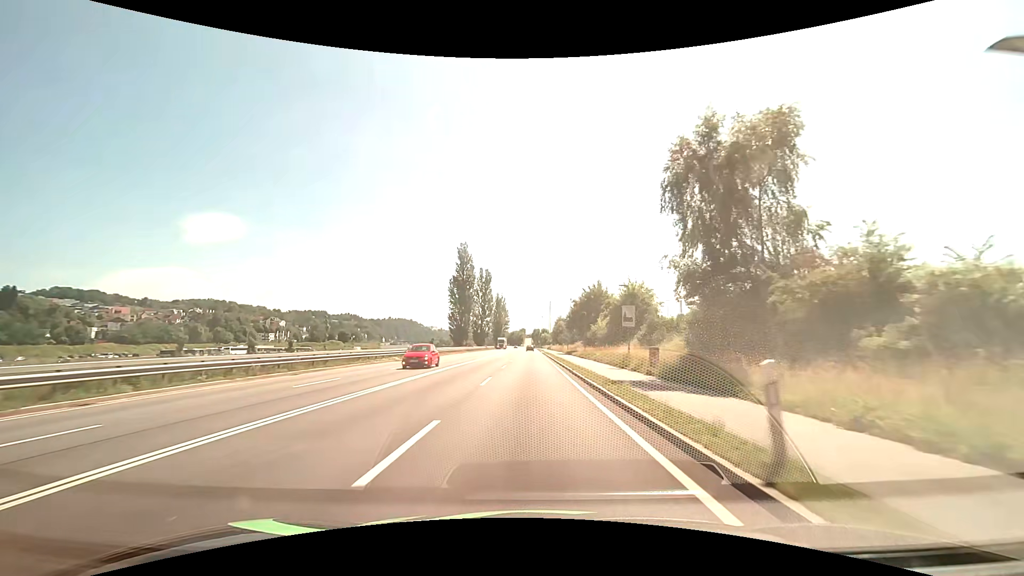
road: primary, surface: asphalt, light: Day
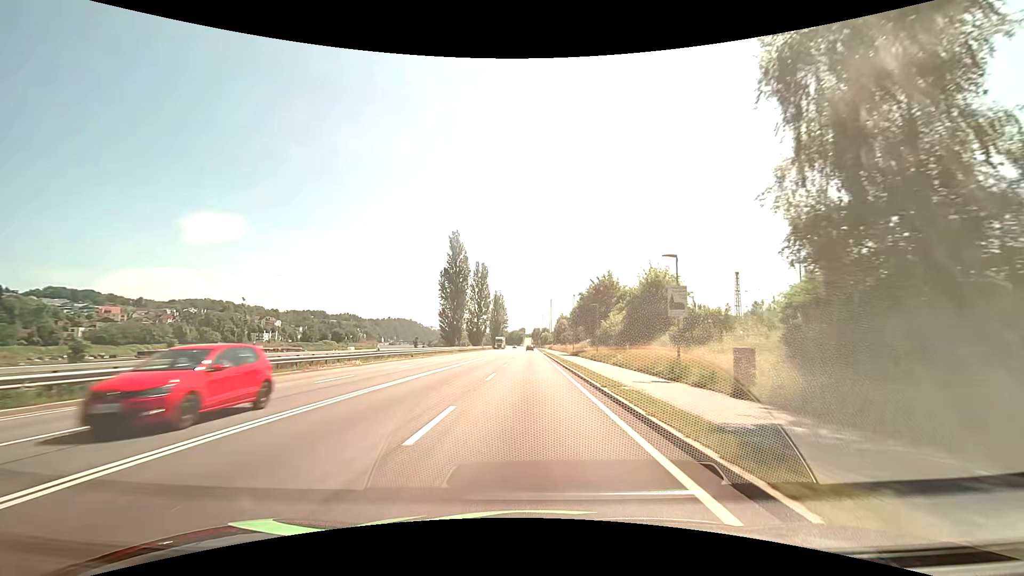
(0.0, +10.2) m; 0°
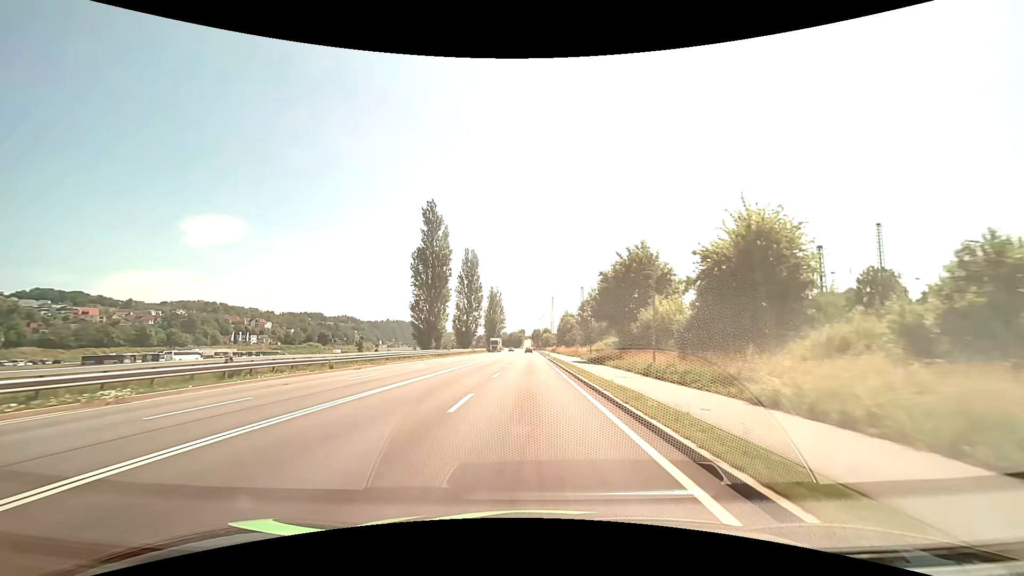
(0.0, +20.5) m; 0°
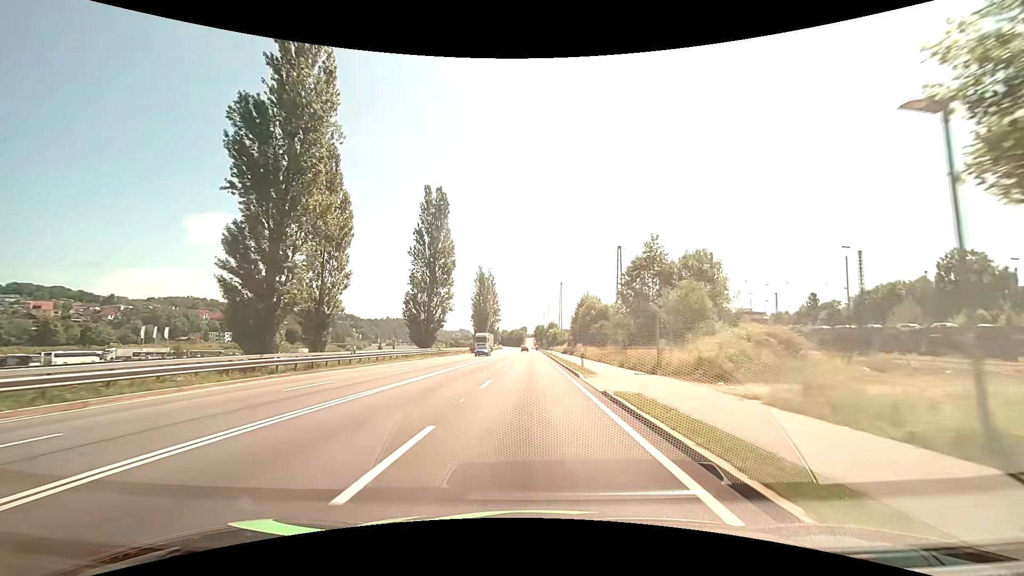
(0.0, +42.2) m; -1°
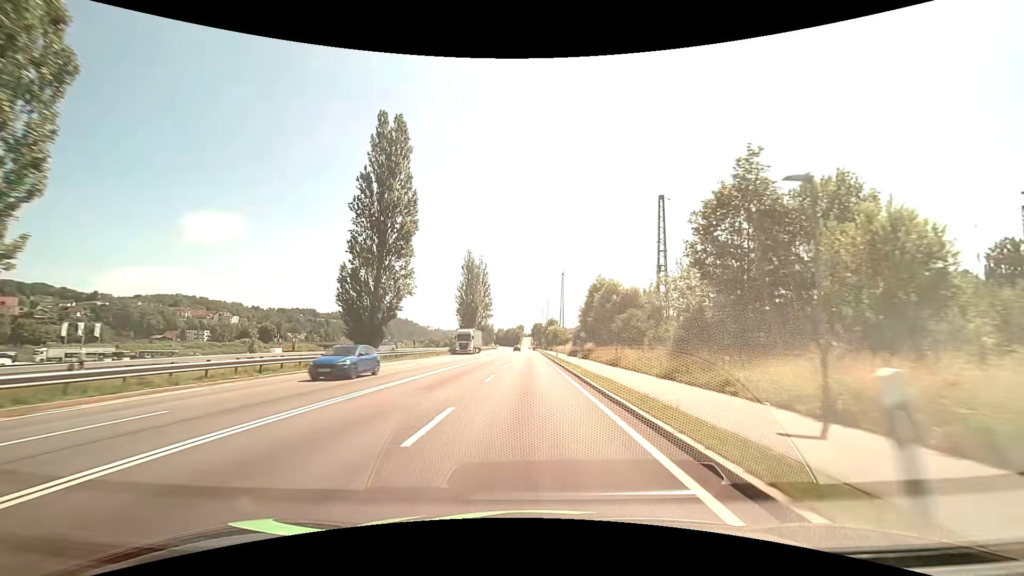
(+0.2, +21.4) m; +1°
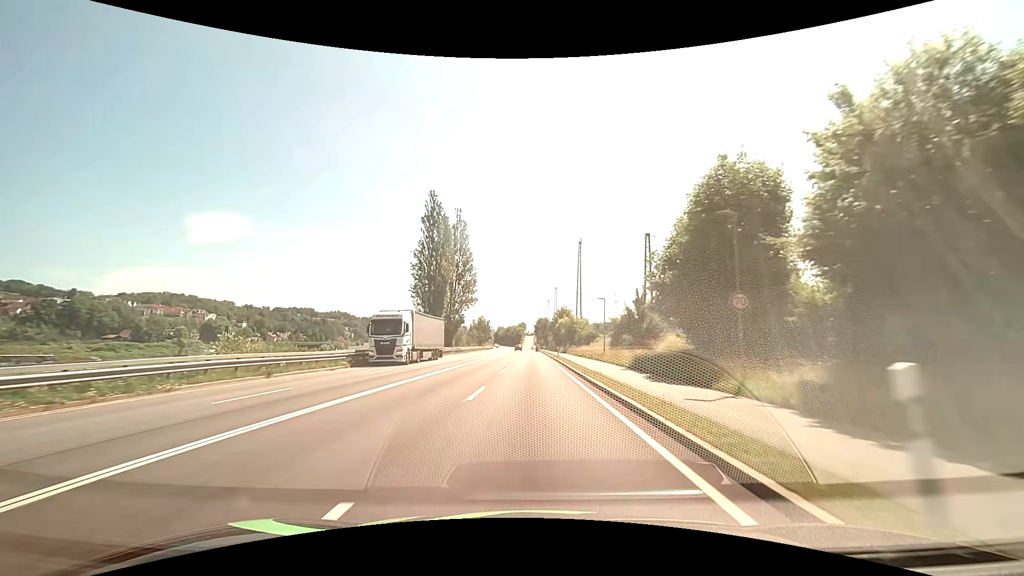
(-0.1, +42.6) m; 0°
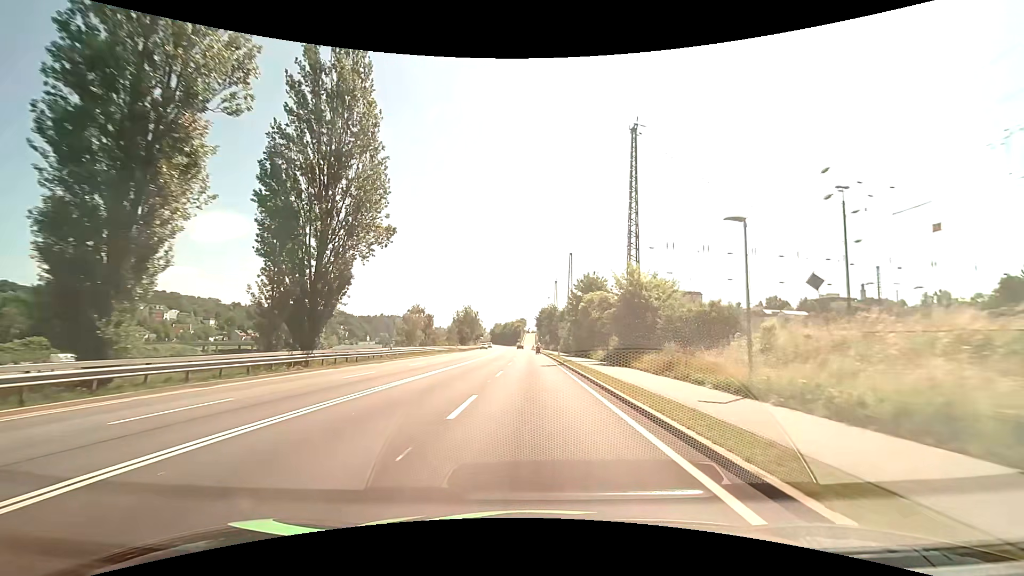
(+0.2, +51.3) m; 0°
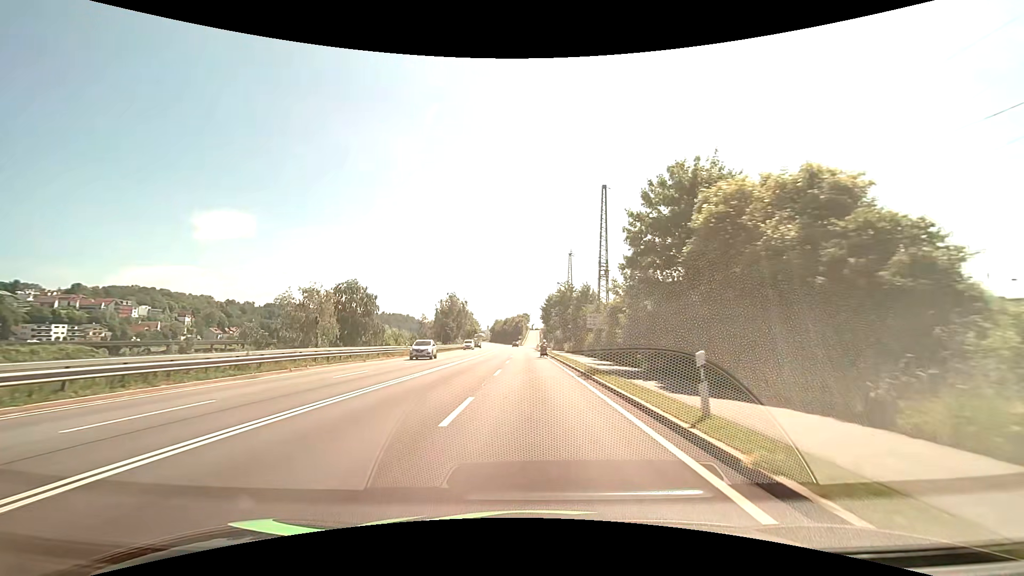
(-0.2, +36.9) m; -1°
(0, +10) (0, +20) (0, +30) (0, +40) (0, +50) (-1, +60) (-1, +70) (-1, +80) (-1, +90) (-1, +100) m
